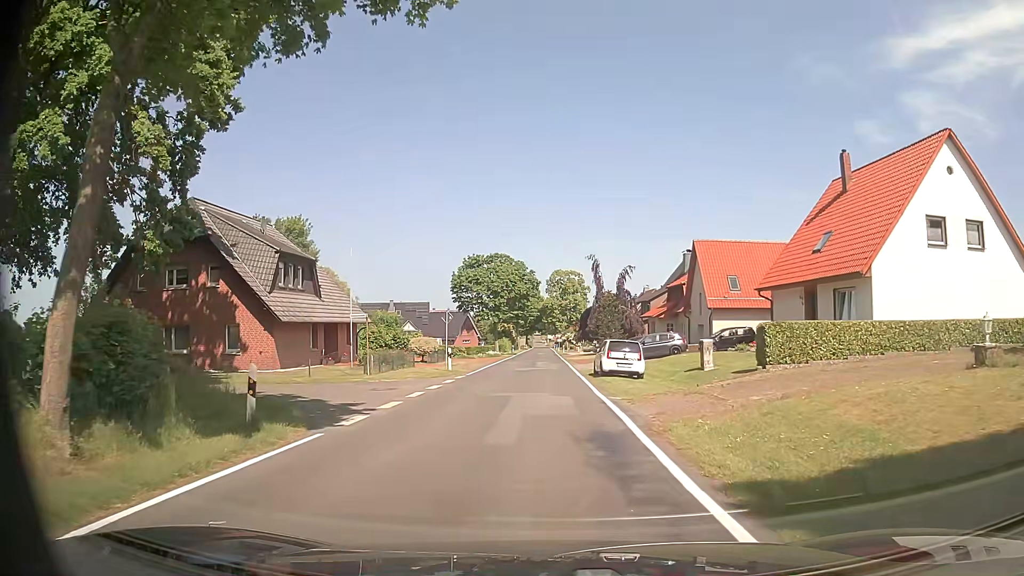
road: tertiary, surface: asphalt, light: Day
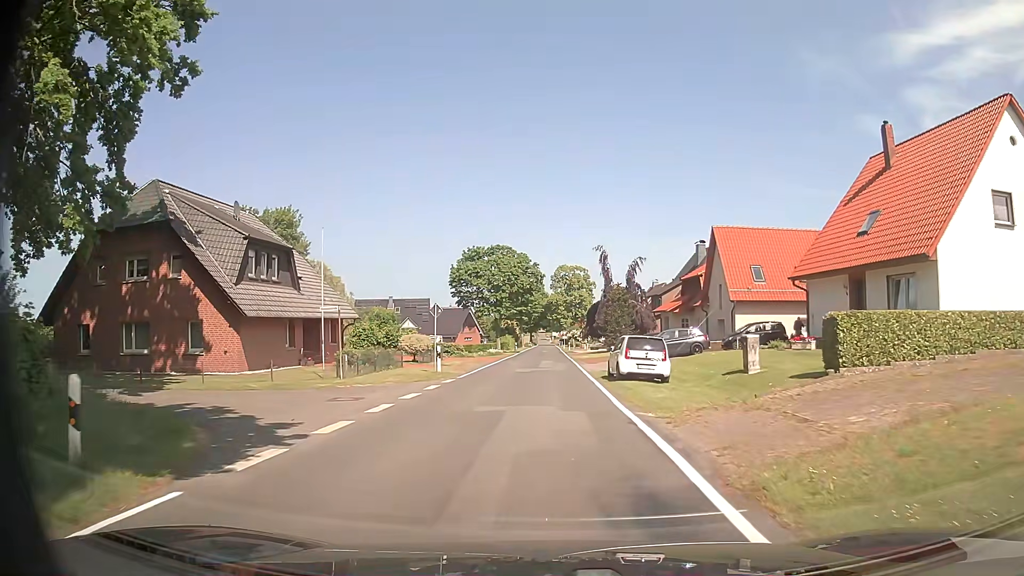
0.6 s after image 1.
(0.0, +4.6) m; -1°
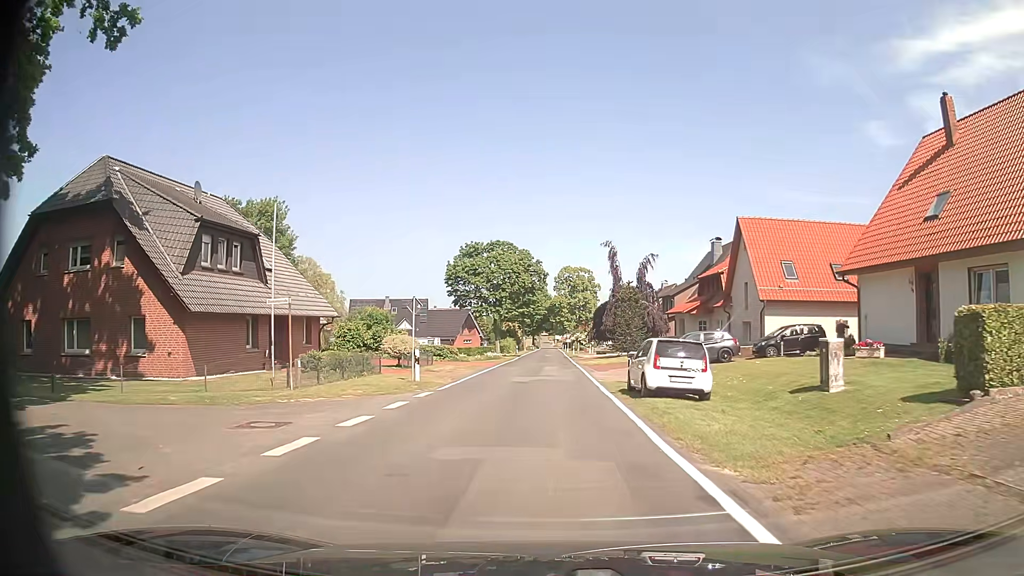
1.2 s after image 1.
(0.0, +5.2) m; 0°
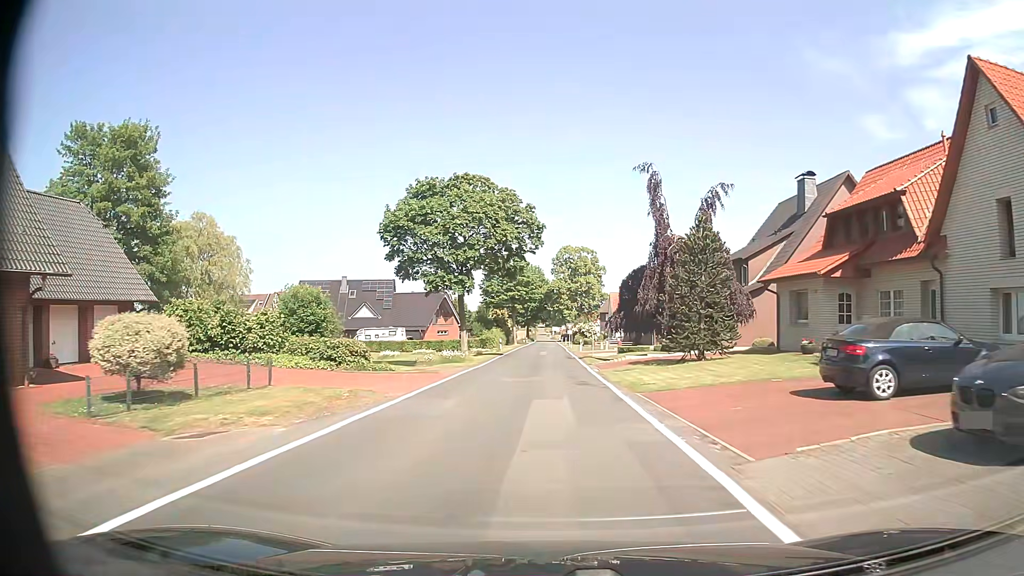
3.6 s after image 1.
(+0.3, +24.1) m; +1°
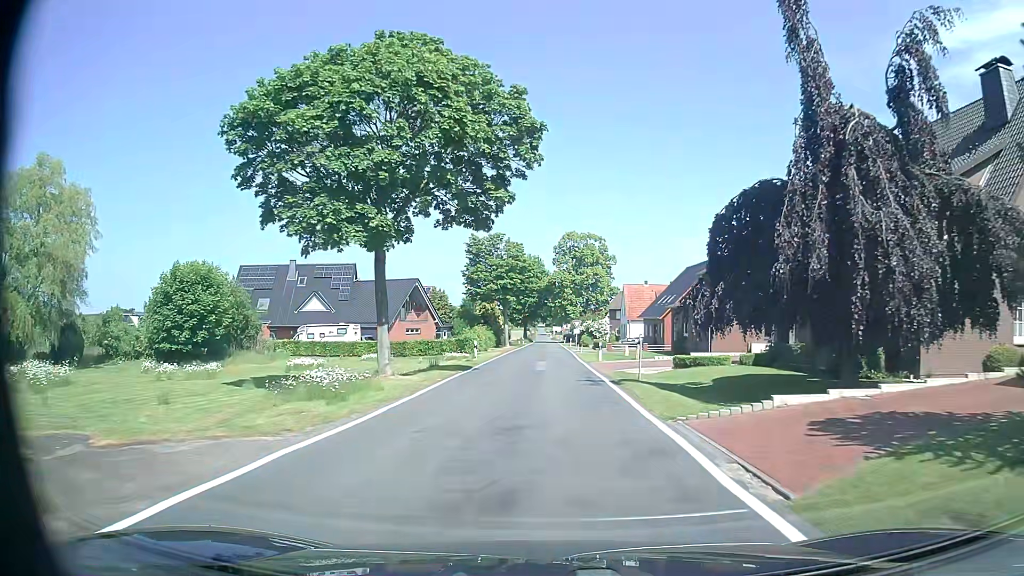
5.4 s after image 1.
(-0.1, +20.3) m; 0°
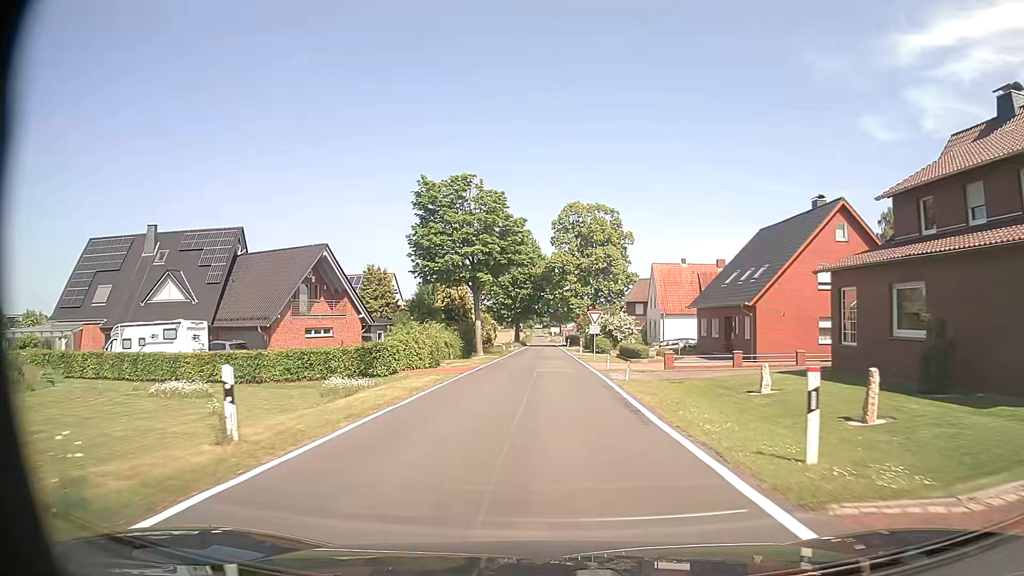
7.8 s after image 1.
(+0.1, +29.1) m; 0°
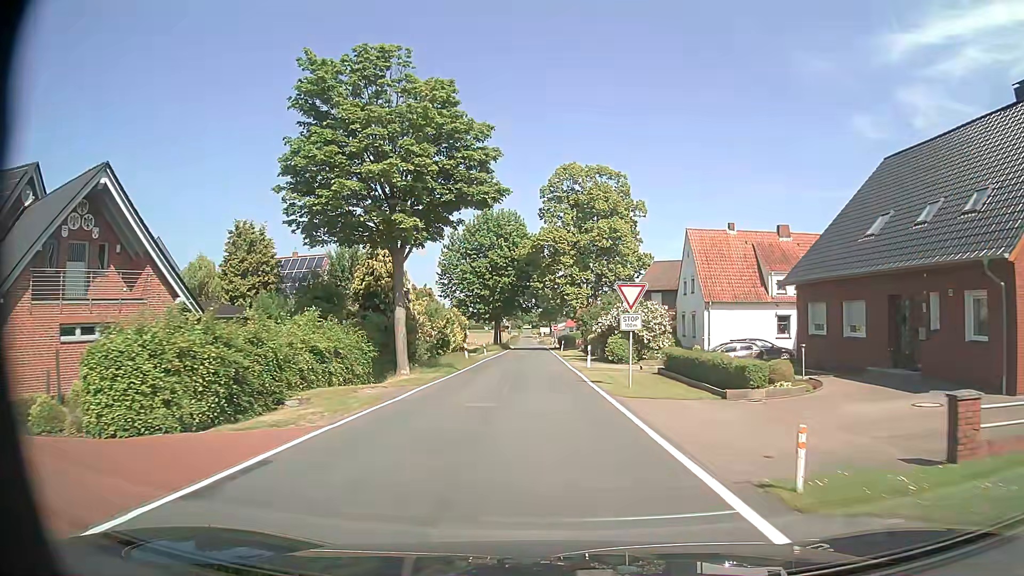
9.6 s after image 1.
(+0.3, +22.2) m; +1°
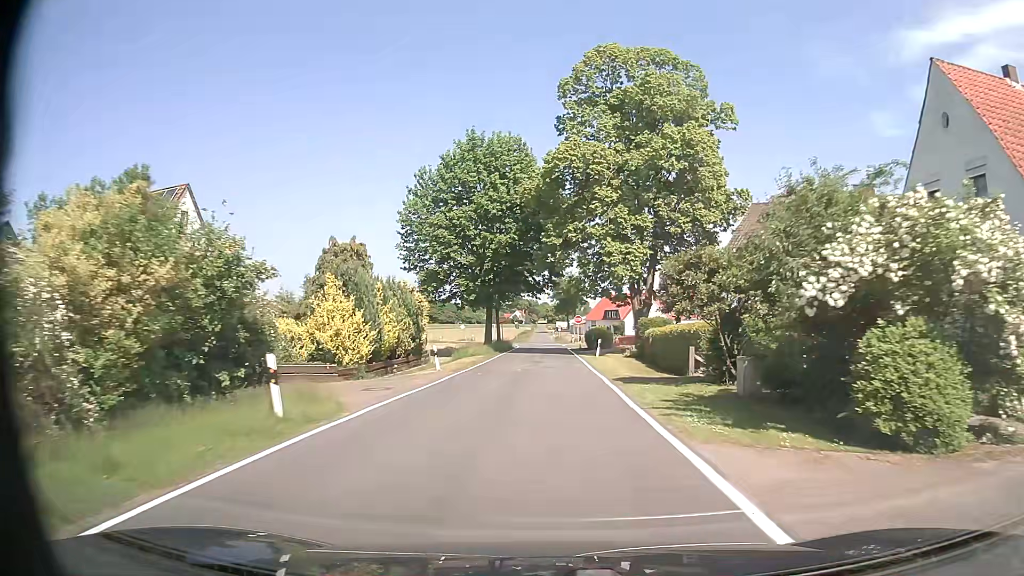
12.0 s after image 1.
(-0.3, +31.1) m; -1°
(0, +10) (0, +20) (0, +30) (0, +40) (0, +50) (0, +60) (0, +70) (+1, +80) (-2, +89) (-9, +97) m
